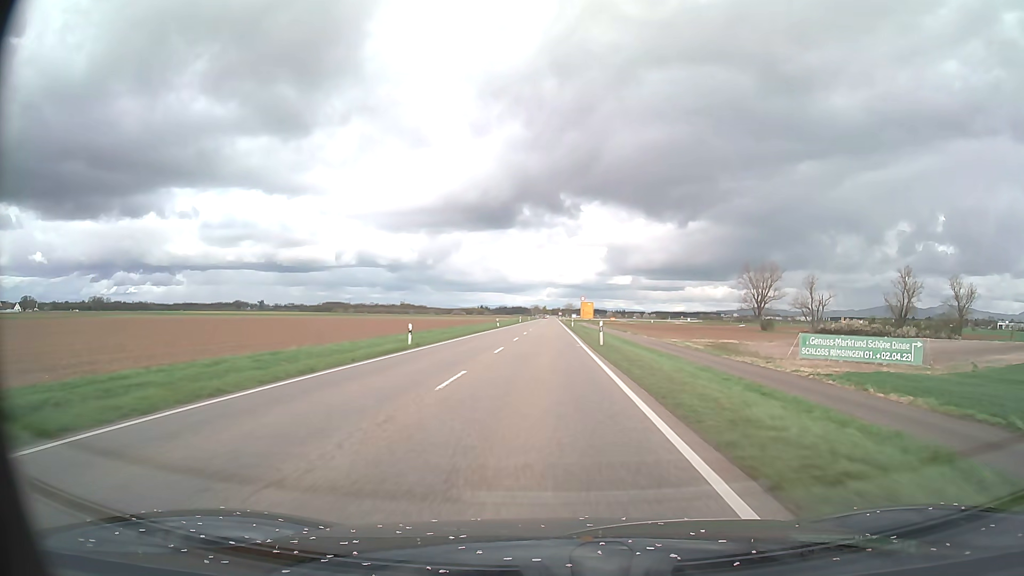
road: primary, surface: asphalt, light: Day
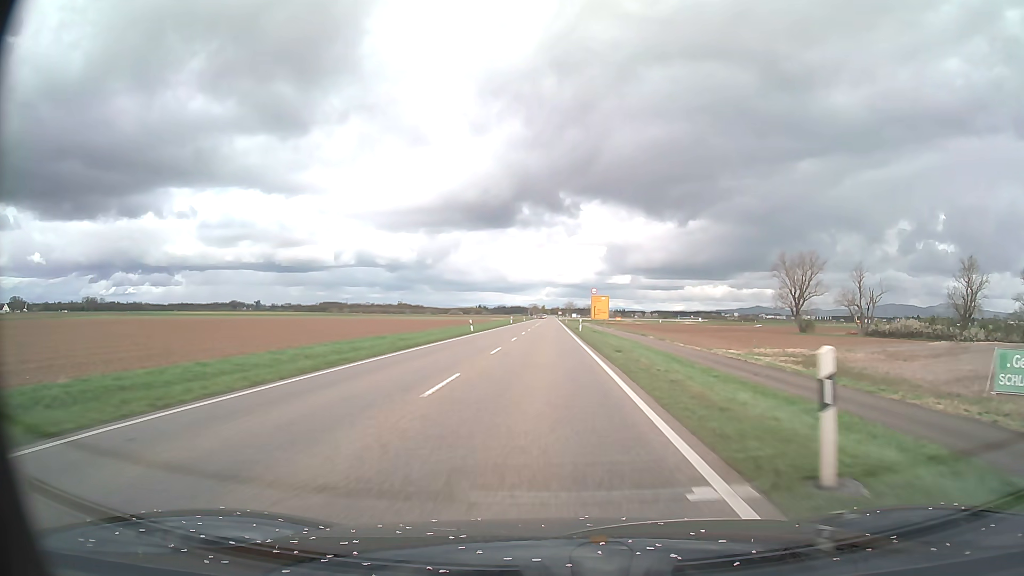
(0.0, +25.0) m; 0°
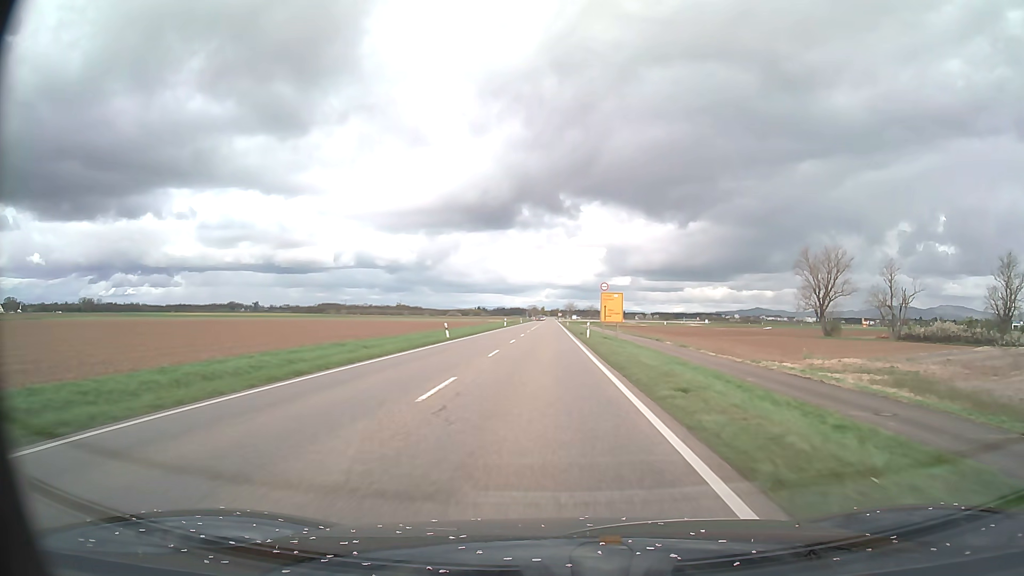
(0.0, +12.5) m; 0°
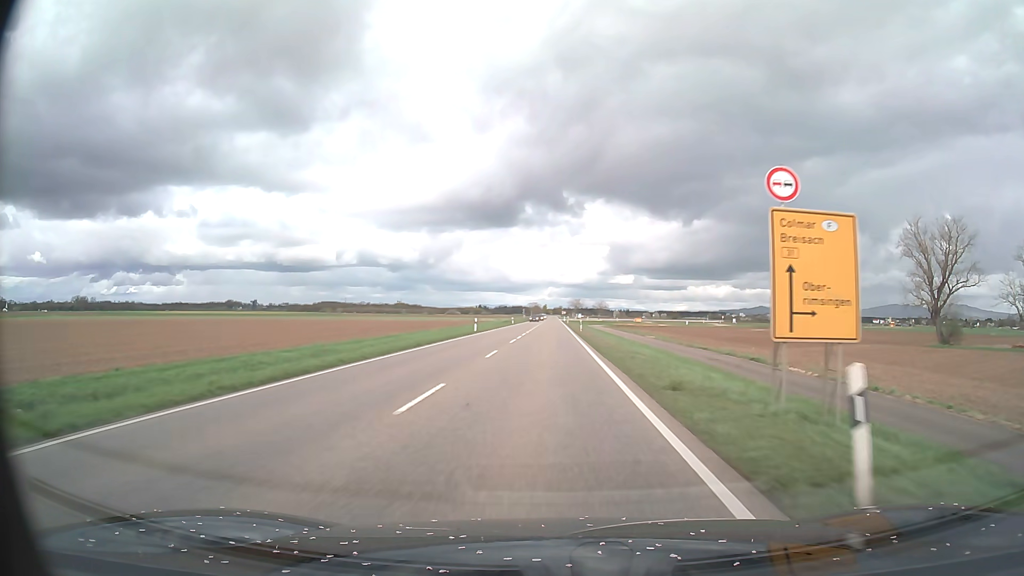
(0.0, +37.5) m; 0°
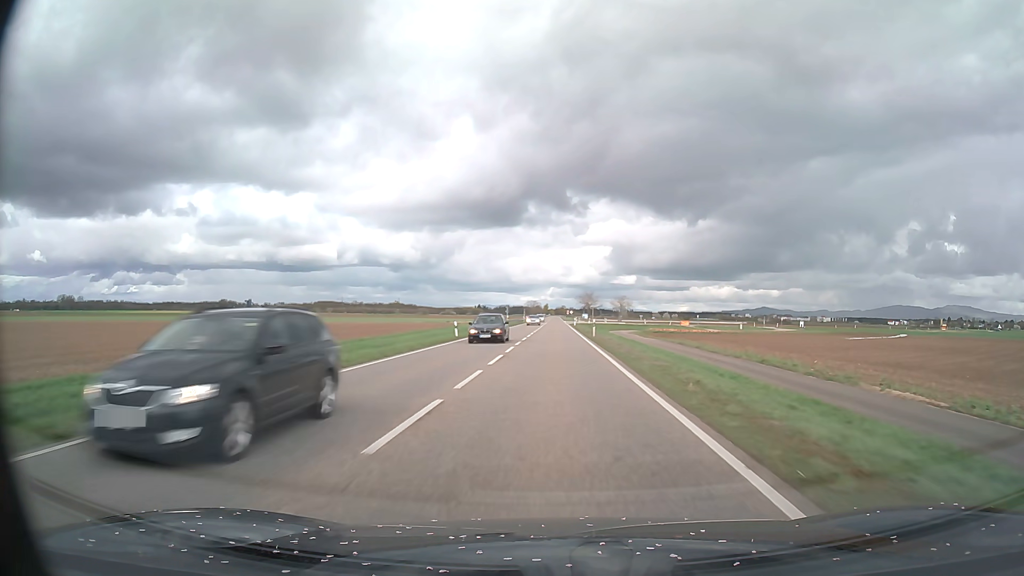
(-0.2, +62.4) m; 0°
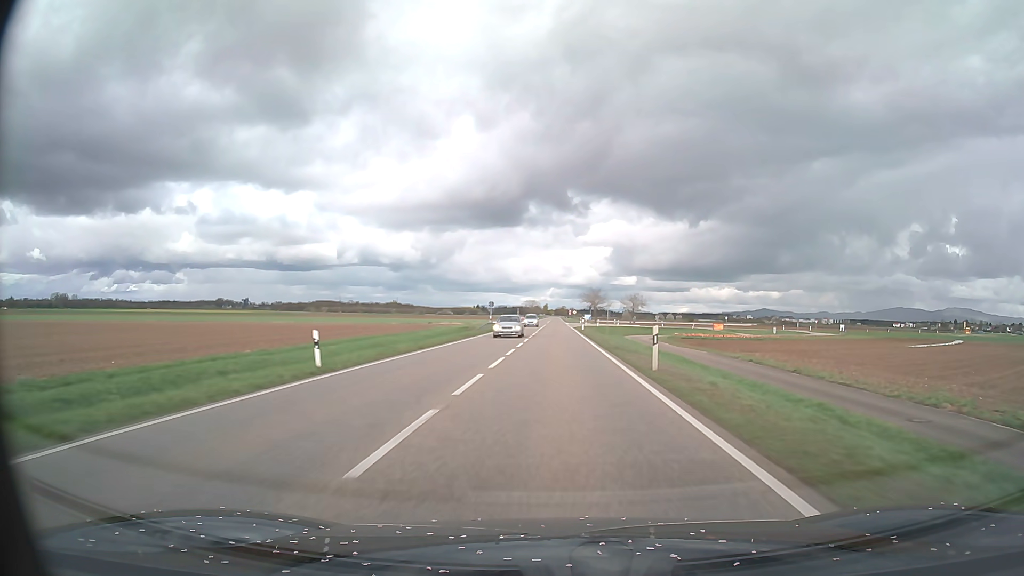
(0.0, +25.0) m; 0°
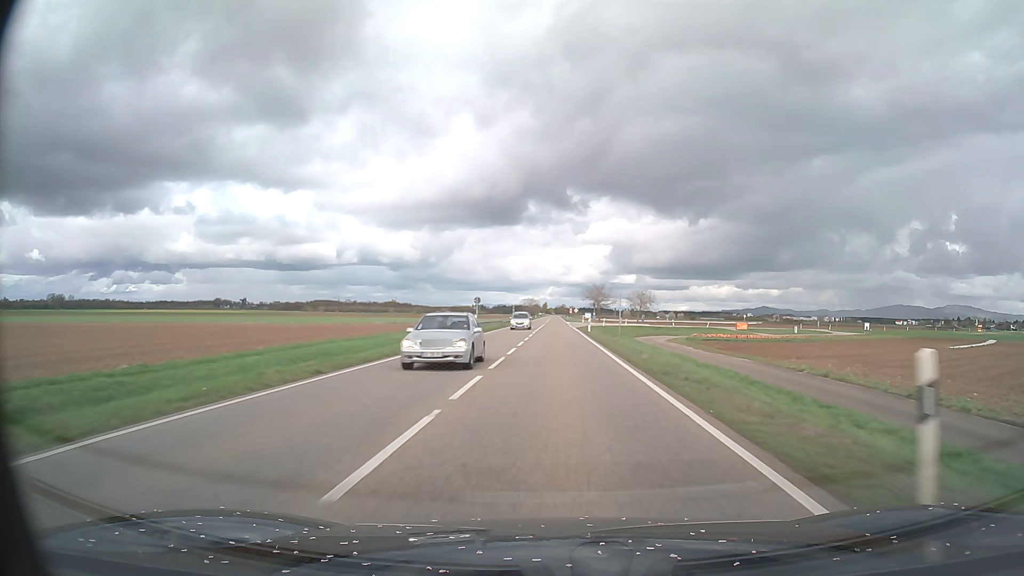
(0.0, +12.5) m; 0°
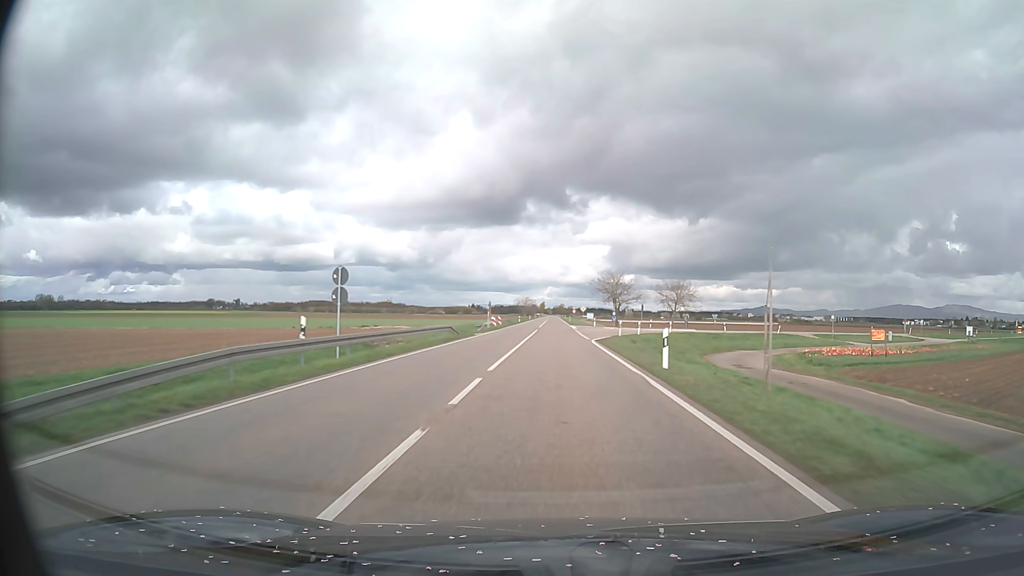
(+0.1, +37.5) m; 0°
(0, +10) (0, +20) (0, +30) (0, +40) (0, +50) (0, +60) (0, +70) (0, +80) (0, +90) (0, +100) m
